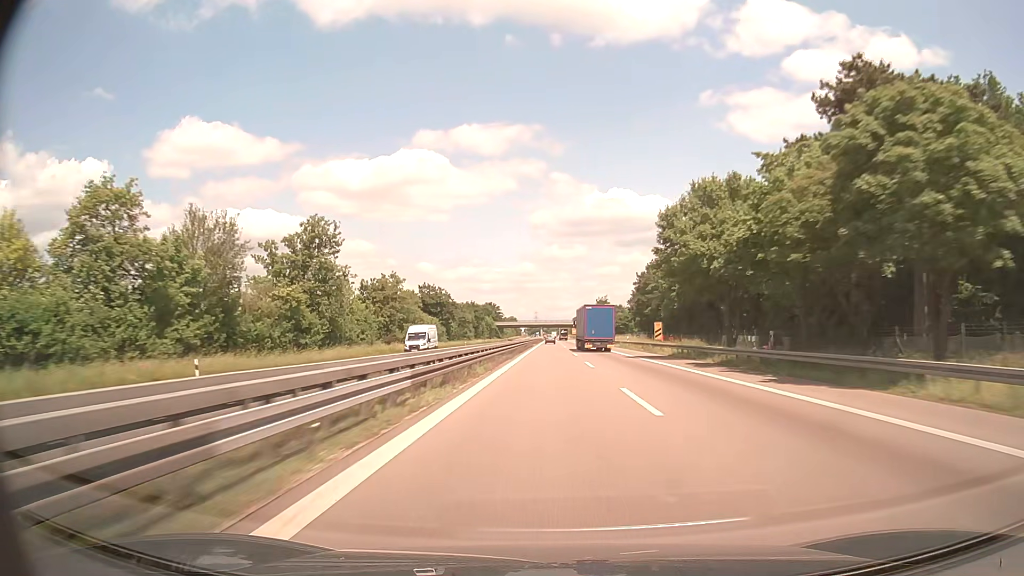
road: trunk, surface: asphalt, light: Day
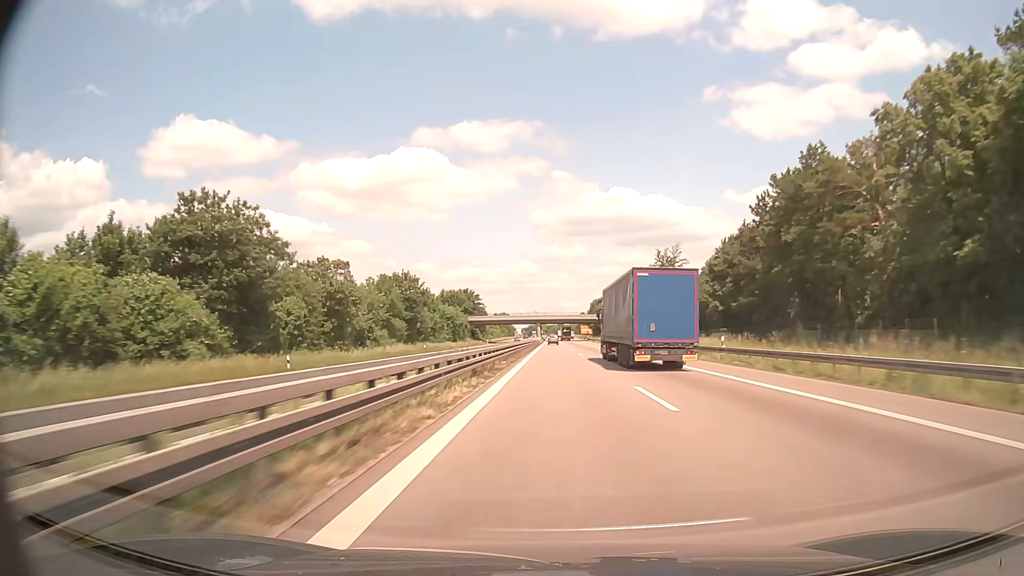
(0.0, +88.7) m; 0°
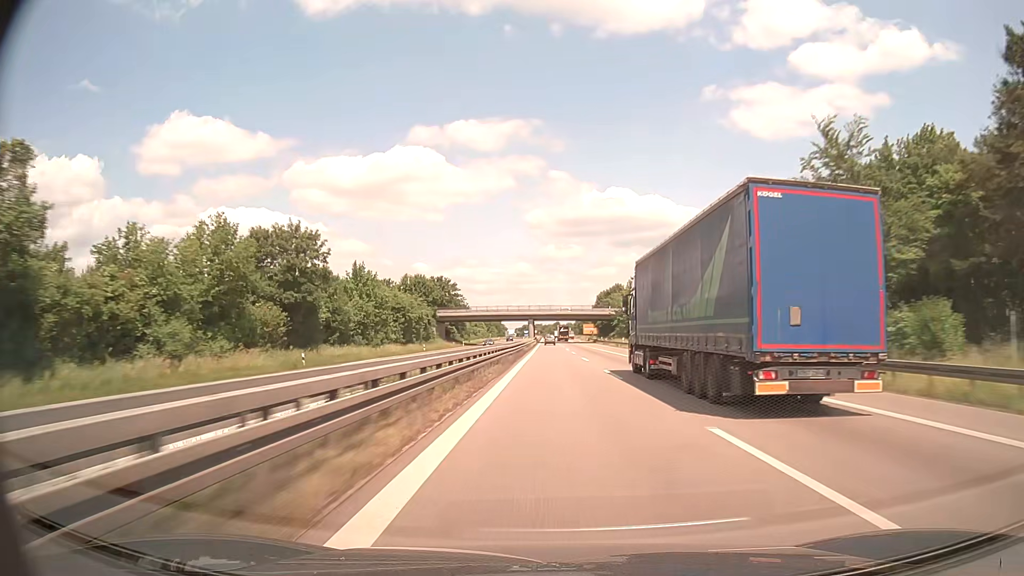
(0.0, +44.2) m; 0°
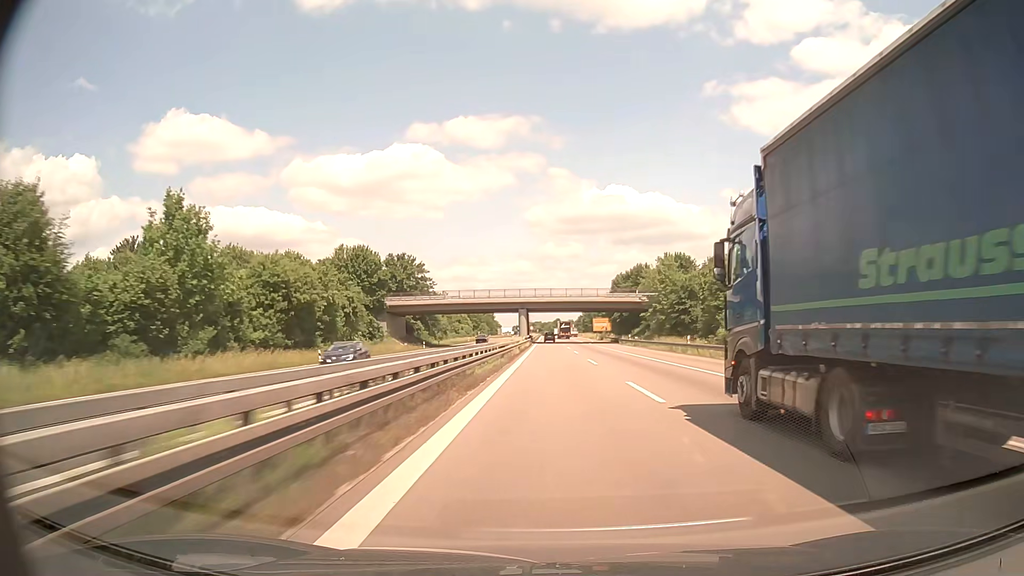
(0.0, +44.1) m; 0°
(0, +10) (0, +20) (0, +30) (0, +40) (0, +50) (0, +60) (0, +70) (0, +80) (0, +90) (0, +100) m
